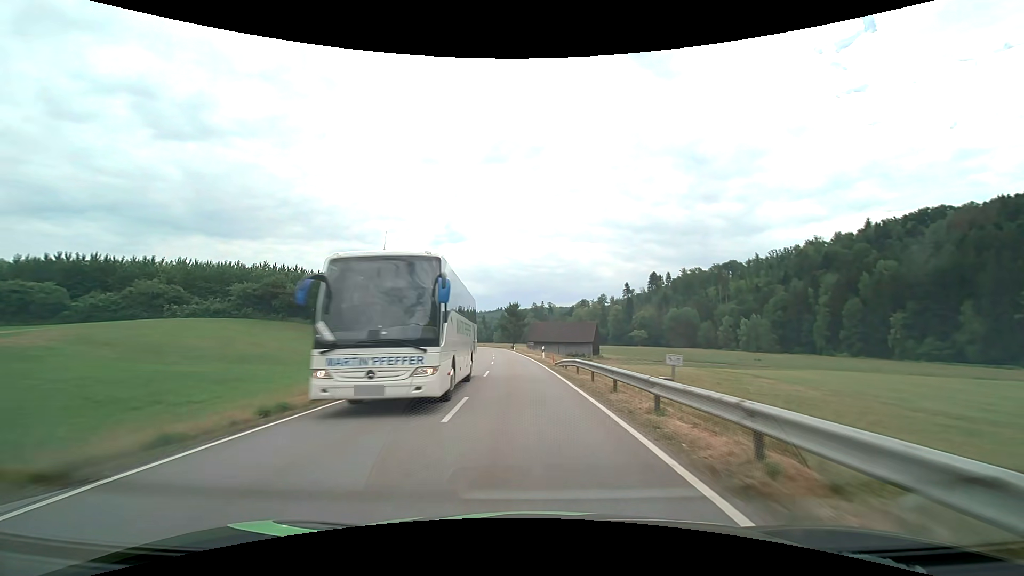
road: tertiary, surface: asphalt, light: Day
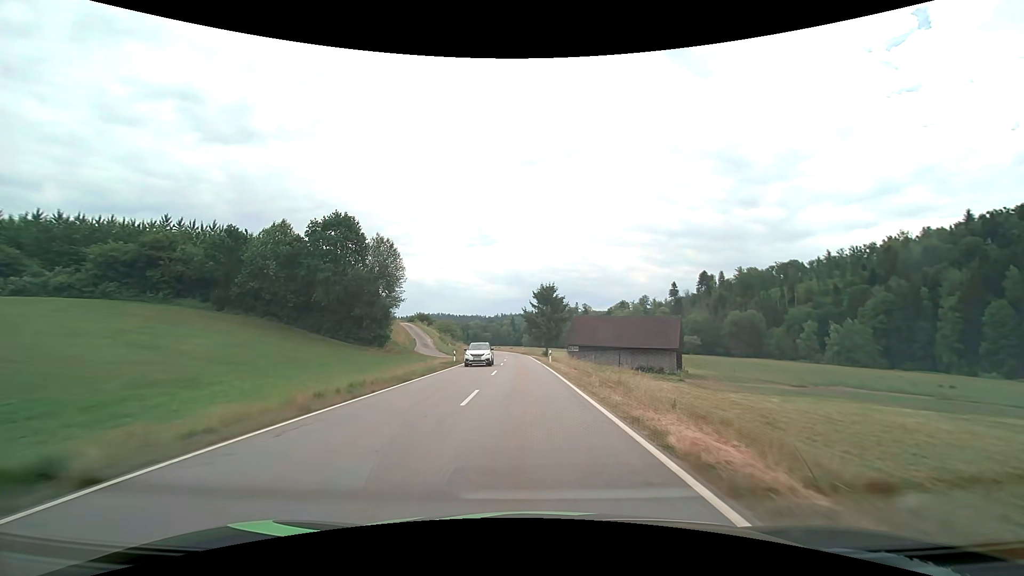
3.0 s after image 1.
(-2.0, +45.8) m; -4°
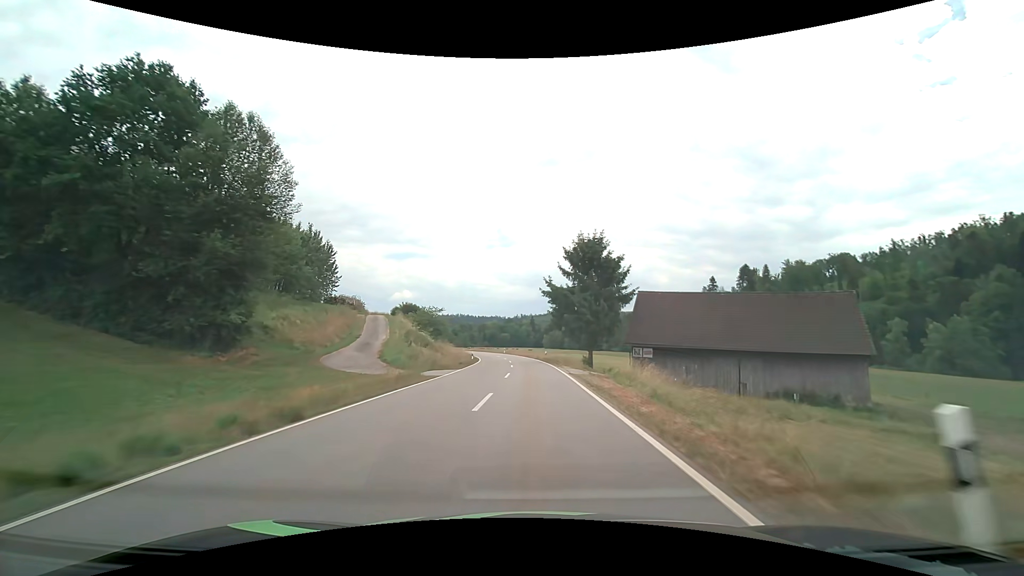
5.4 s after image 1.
(-0.8, +37.4) m; -2°
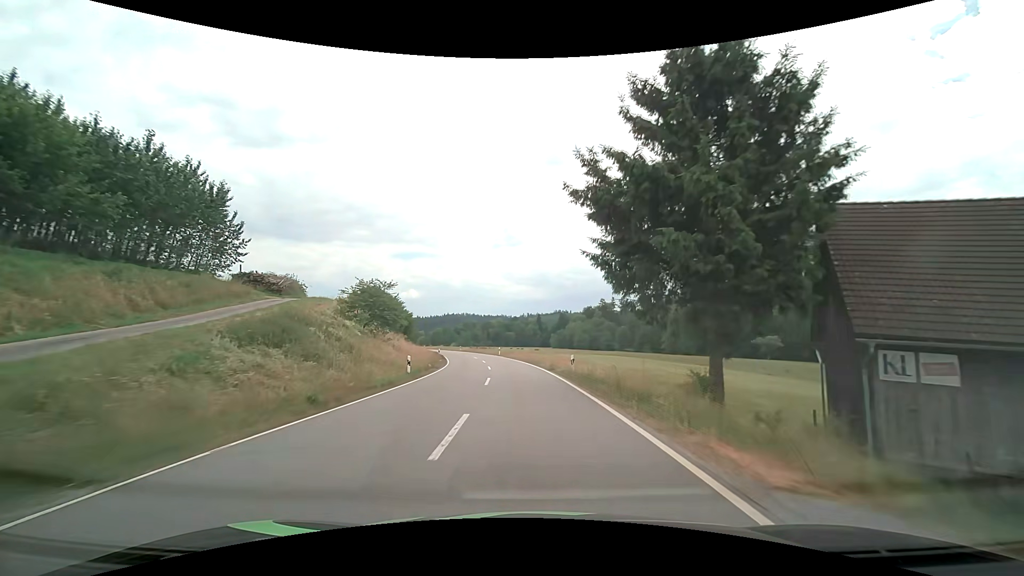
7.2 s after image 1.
(-0.1, +29.4) m; -1°
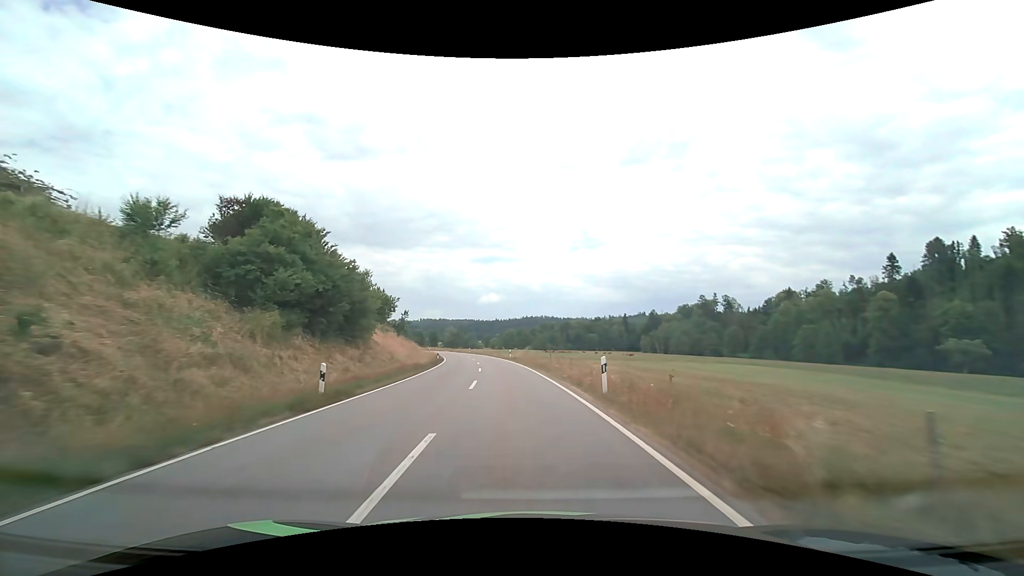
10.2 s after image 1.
(-3.7, +50.7) m; -9°
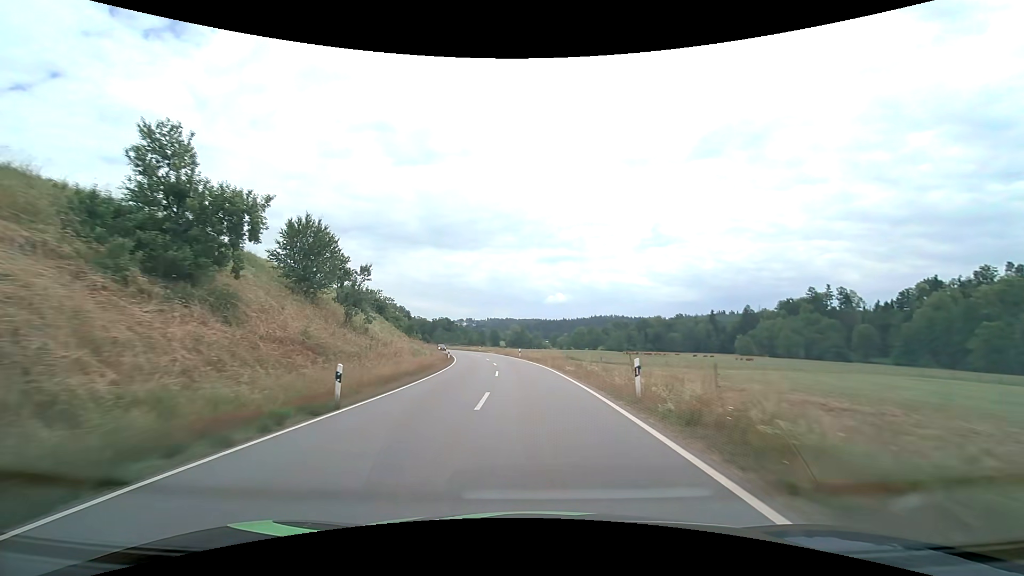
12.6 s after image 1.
(-3.2, +41.6) m; -8°
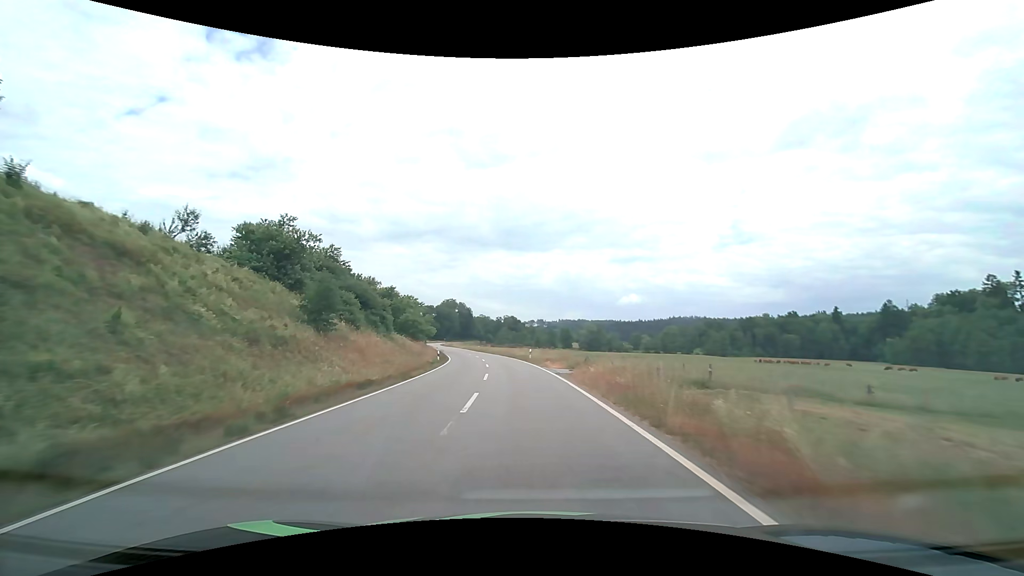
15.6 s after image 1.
(-3.3, +51.9) m; -8°
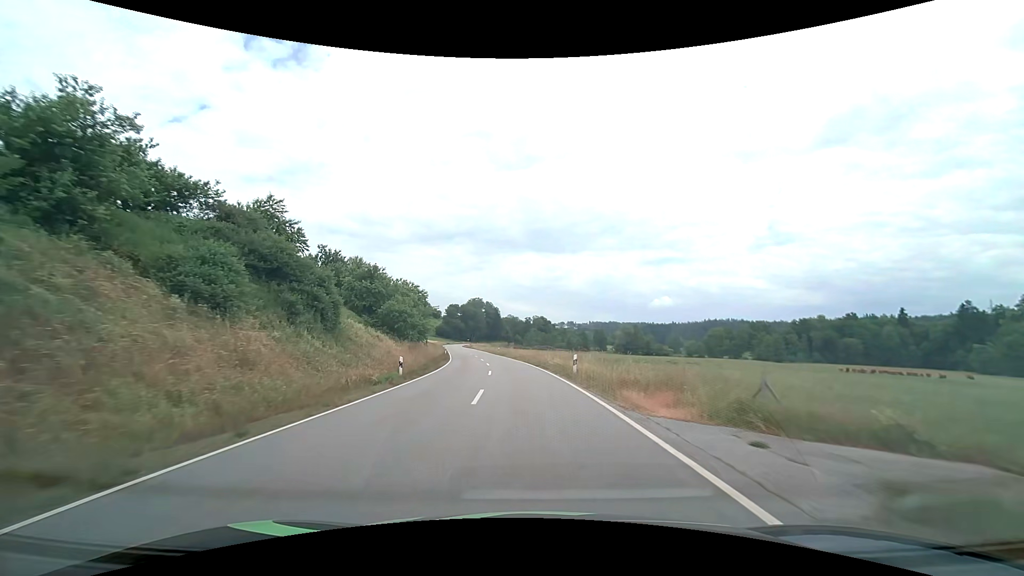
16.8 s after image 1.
(-0.6, +20.0) m; -3°
(0, +10) (0, +20) (-1, +30) (-2, +40) (-3, +50) (-5, +60) (-7, +70) (-8, +79) (-10, +89) (-12, +99) m
